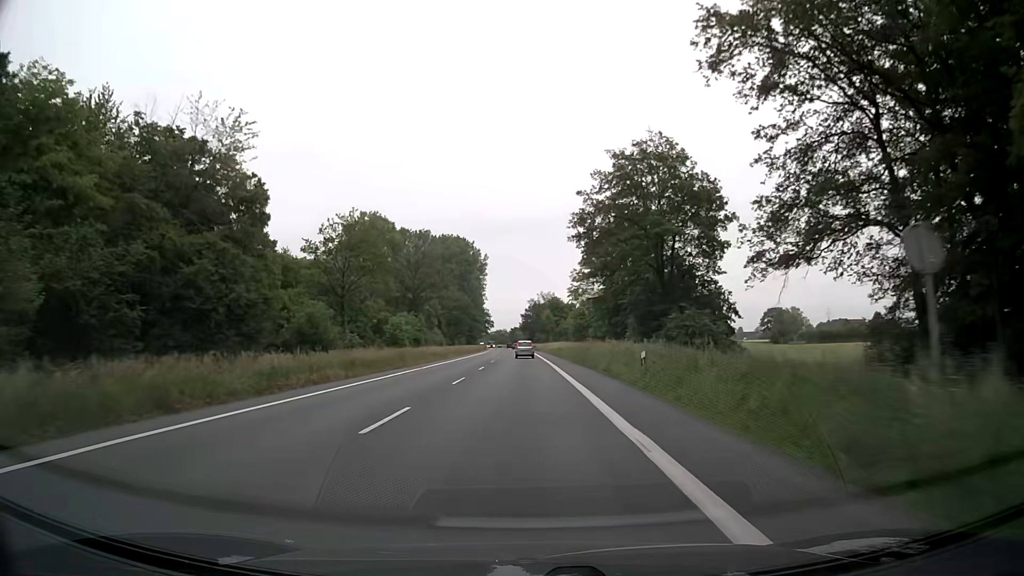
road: primary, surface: asphalt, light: Day
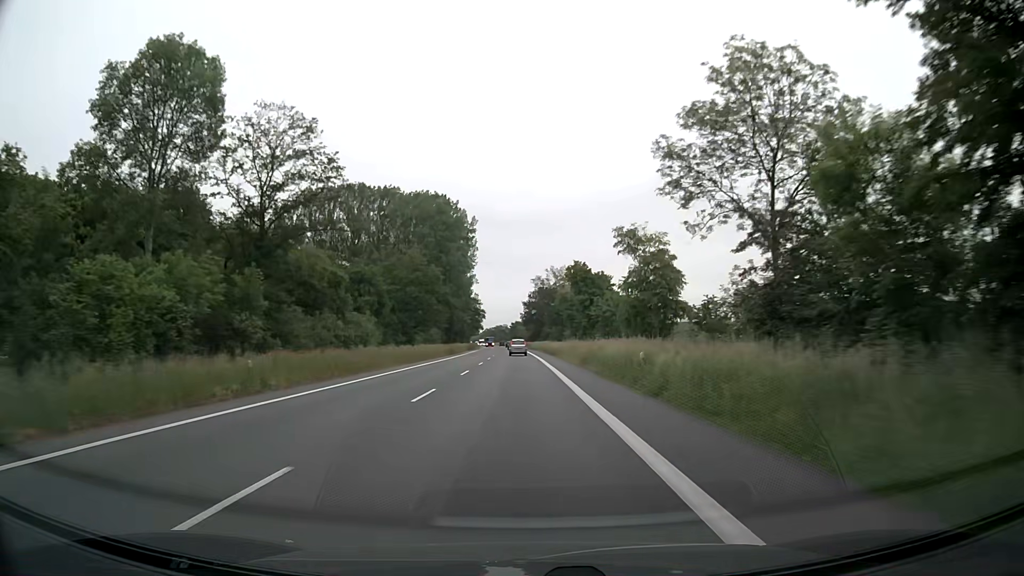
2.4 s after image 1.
(0.0, +55.1) m; 0°
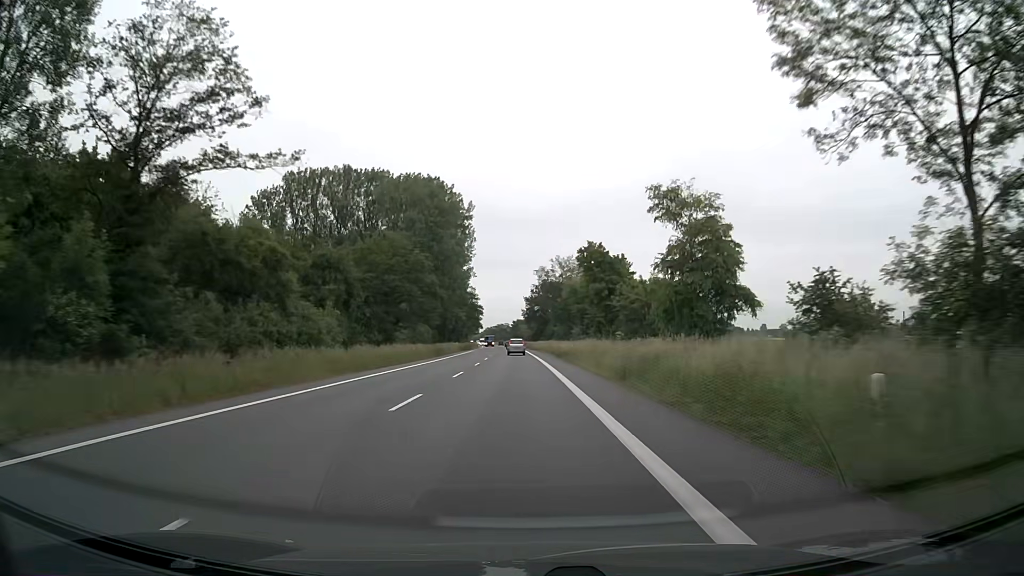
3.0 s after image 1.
(-0.1, +14.4) m; 0°
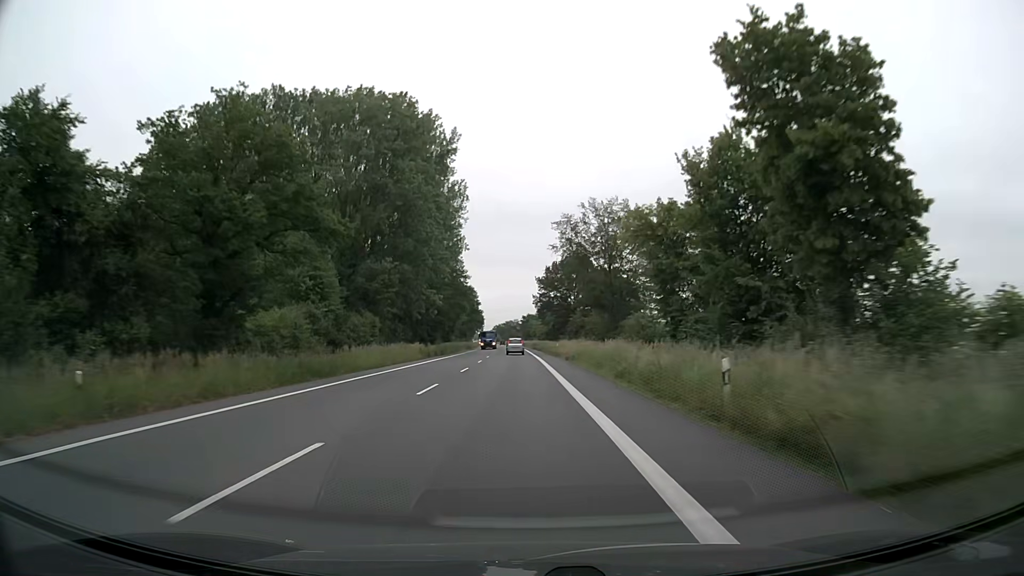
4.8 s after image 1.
(-0.5, +44.3) m; -1°
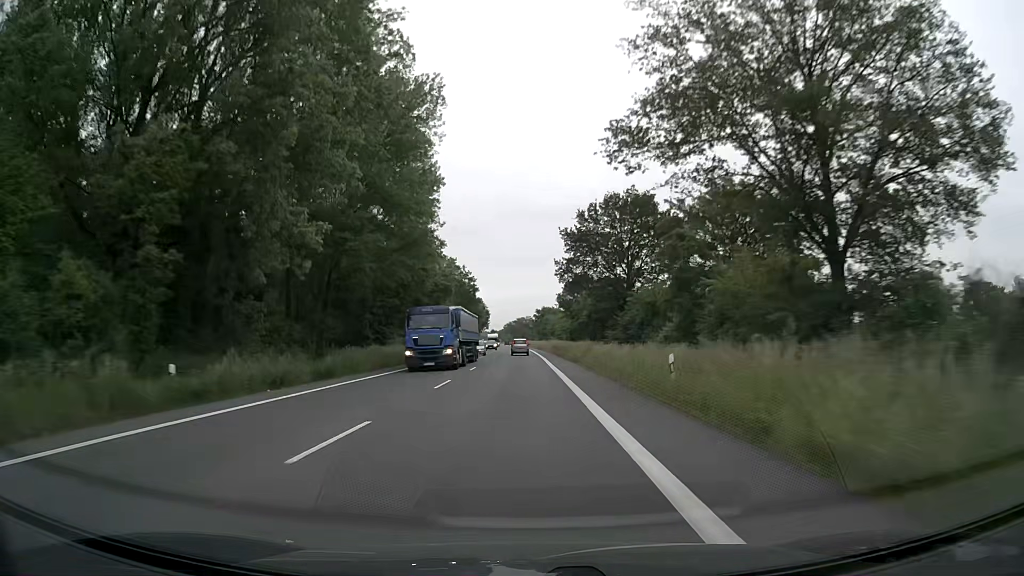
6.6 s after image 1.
(-0.3, +45.8) m; -1°
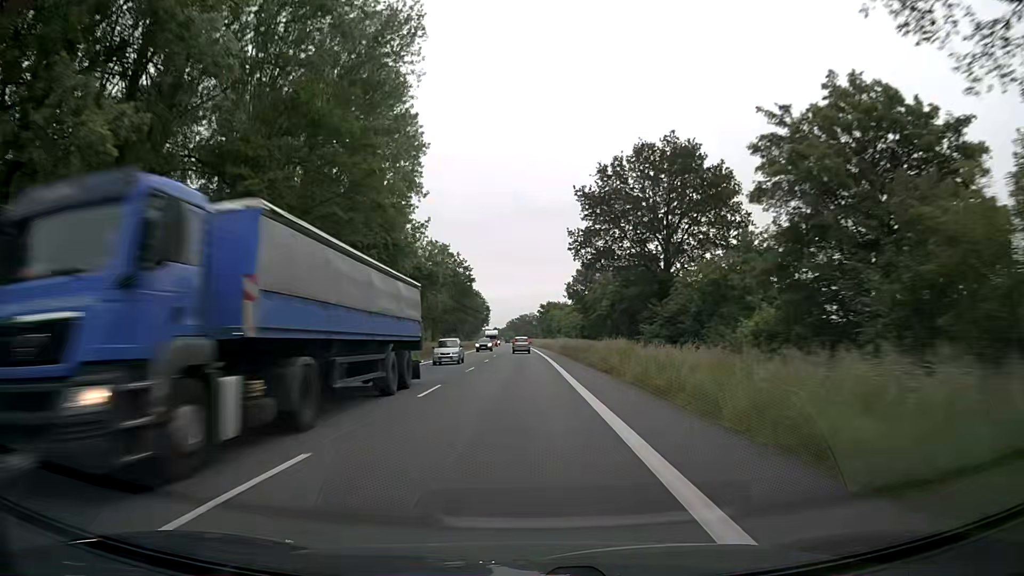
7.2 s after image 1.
(0.0, +15.4) m; 0°
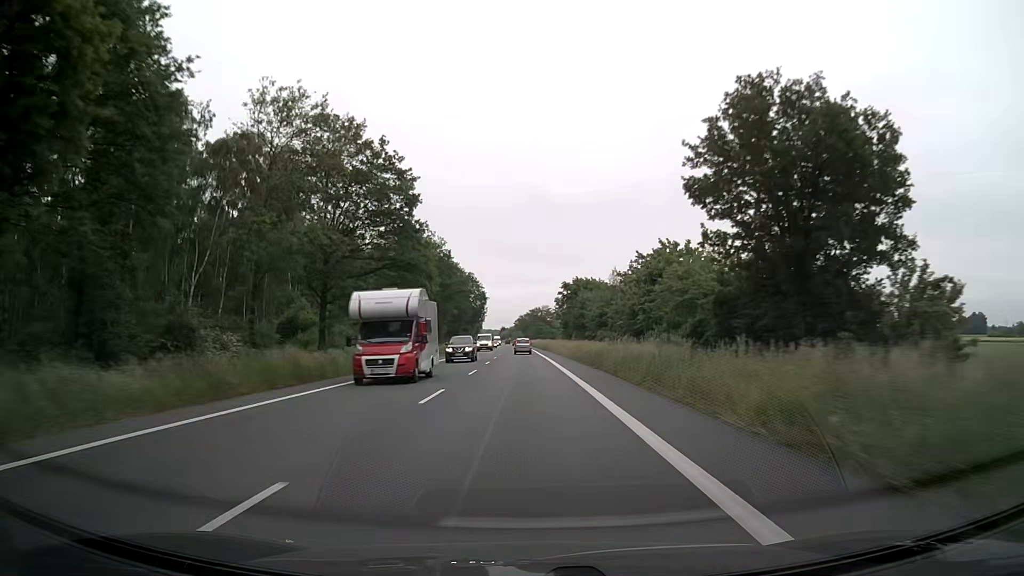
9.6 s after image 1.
(-0.4, +61.7) m; -1°
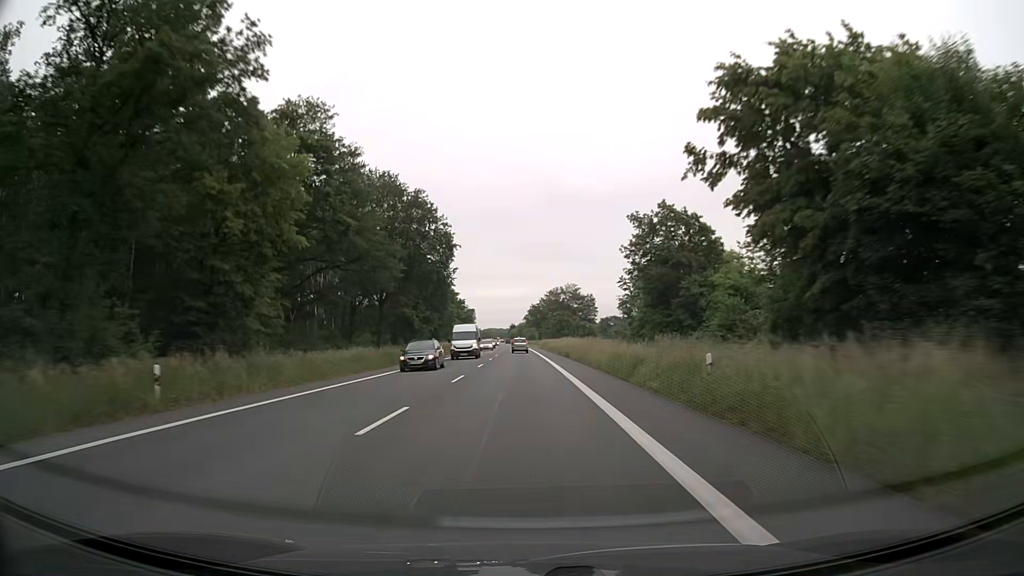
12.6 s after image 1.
(-0.9, +77.0) m; -1°
(0, +10) (0, +20) (0, +30) (0, +40) (0, +50) (-1, +60) (-1, +70) (-1, +80) (-1, +90) (-2, +100) m
